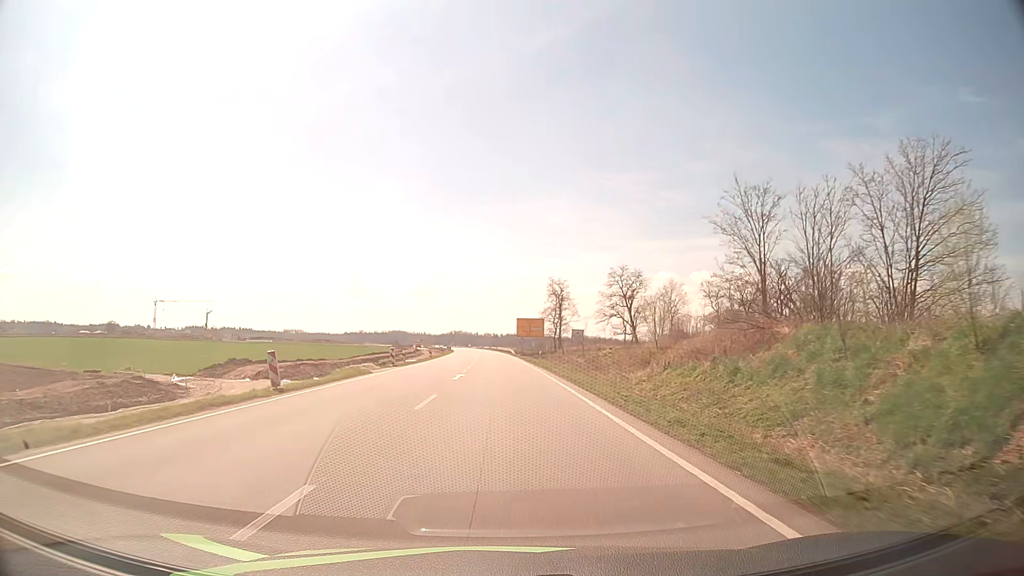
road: primary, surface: asphalt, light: Day
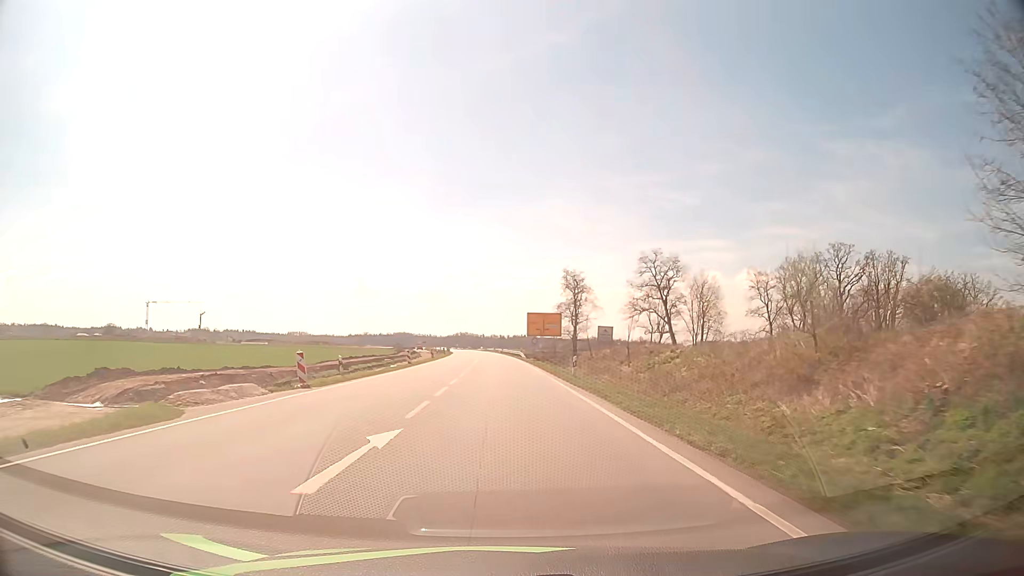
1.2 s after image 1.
(-0.1, +20.5) m; -1°
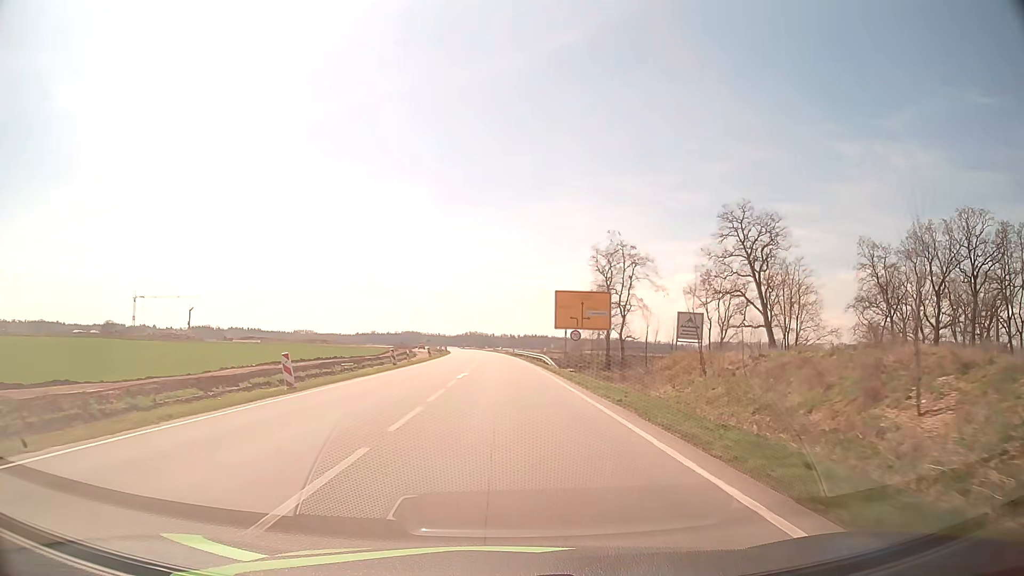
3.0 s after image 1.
(-0.3, +30.8) m; -1°
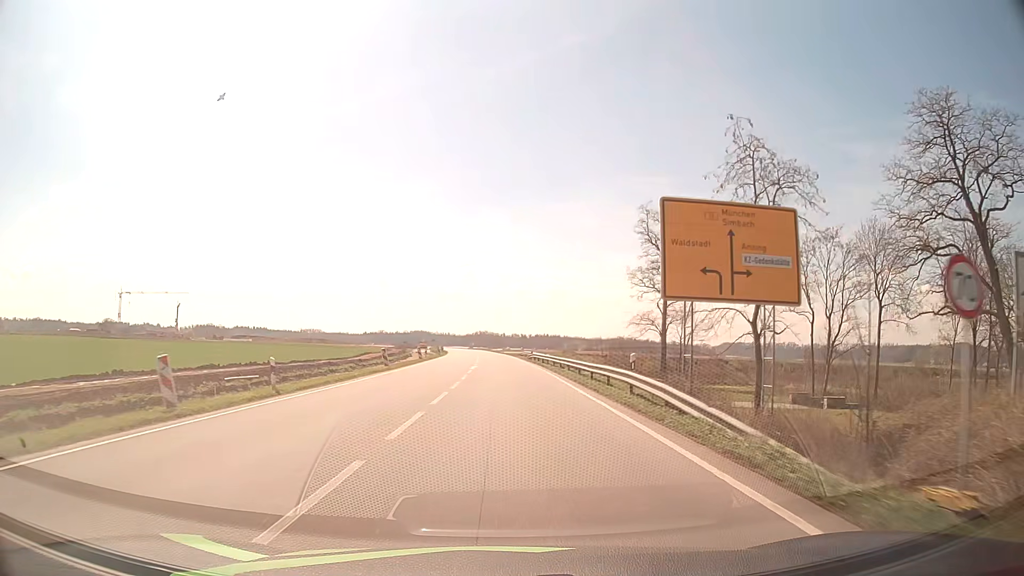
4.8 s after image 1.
(-0.3, +30.5) m; -1°
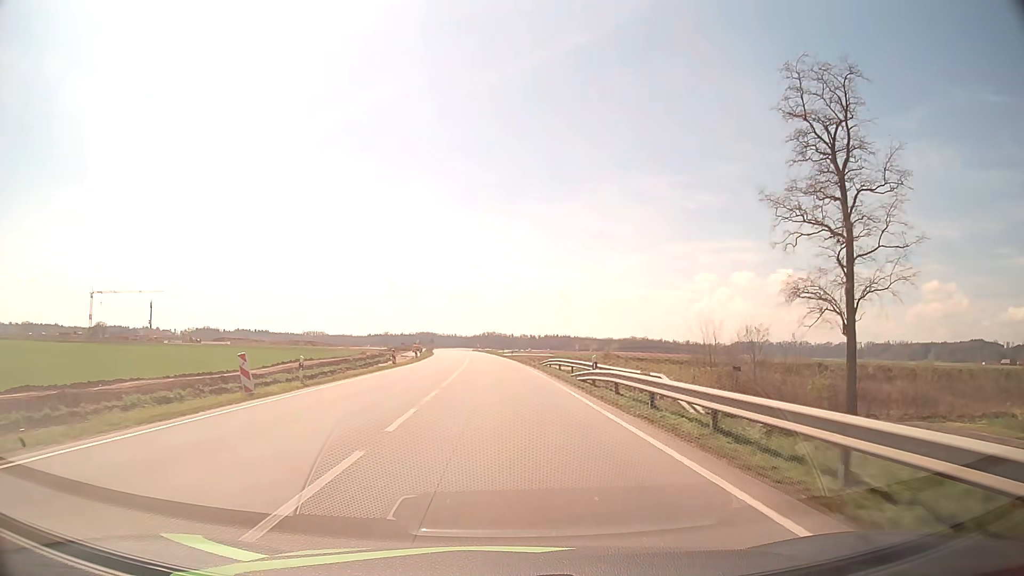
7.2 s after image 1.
(-0.2, +40.3) m; -1°
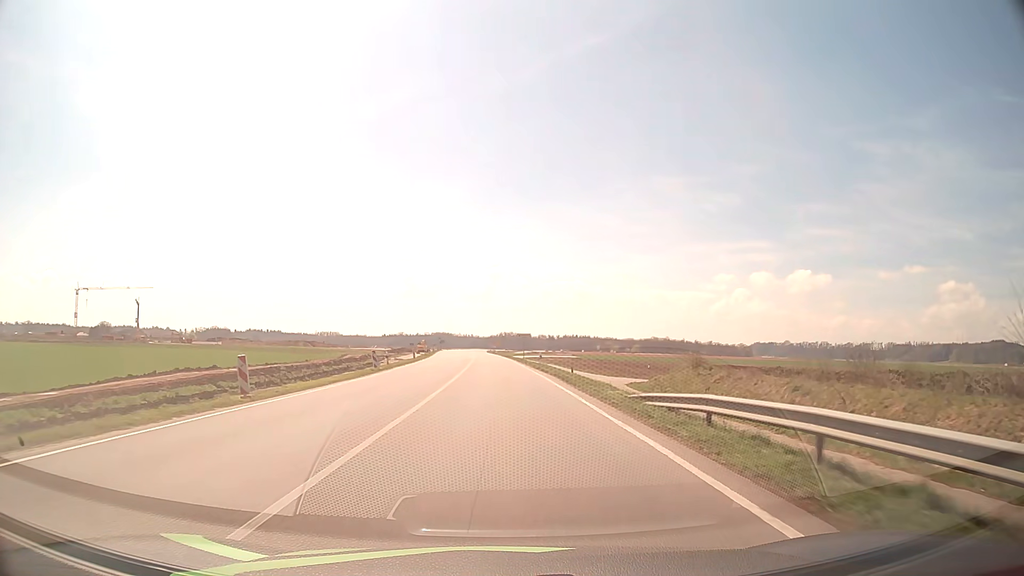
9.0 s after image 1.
(-0.4, +30.4) m; -2°
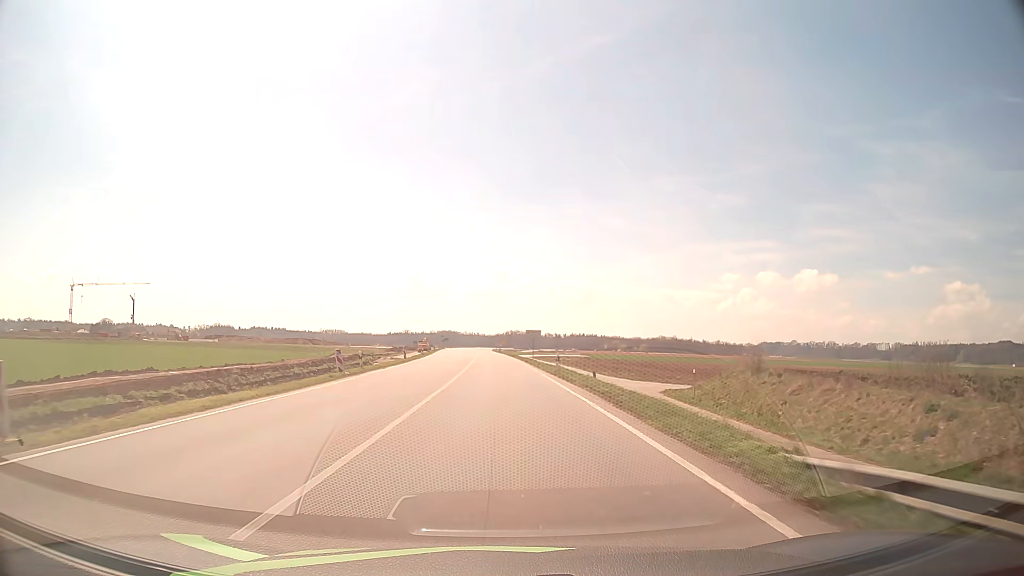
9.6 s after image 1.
(-0.1, +10.2) m; 0°
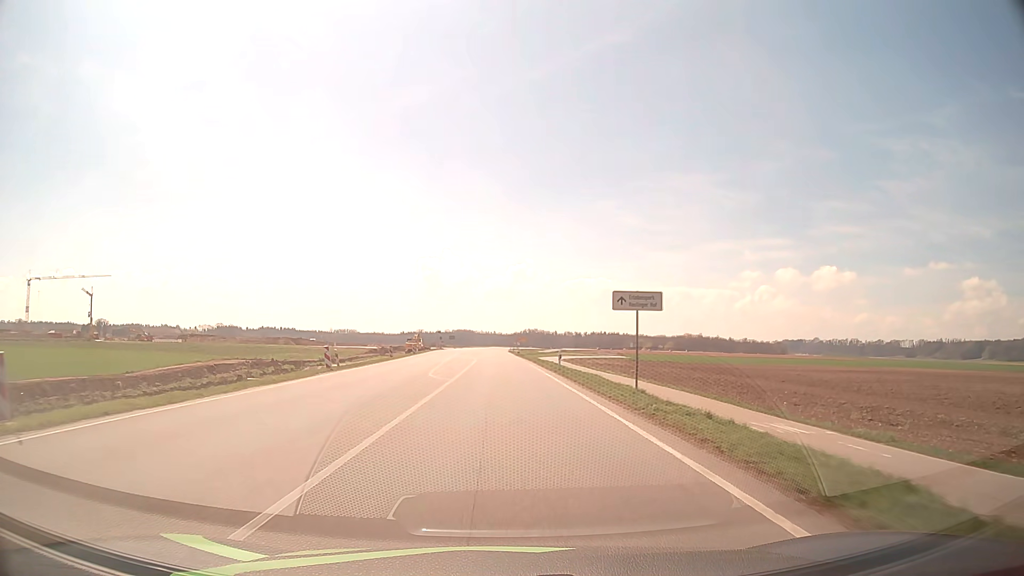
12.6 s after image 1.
(-0.8, +49.6) m; -2°
(0, +10) (0, +20) (0, +30) (-1, +40) (-1, +50) (-2, +60) (-3, +70) (-4, +80) (-4, +90) (-5, +100) m
